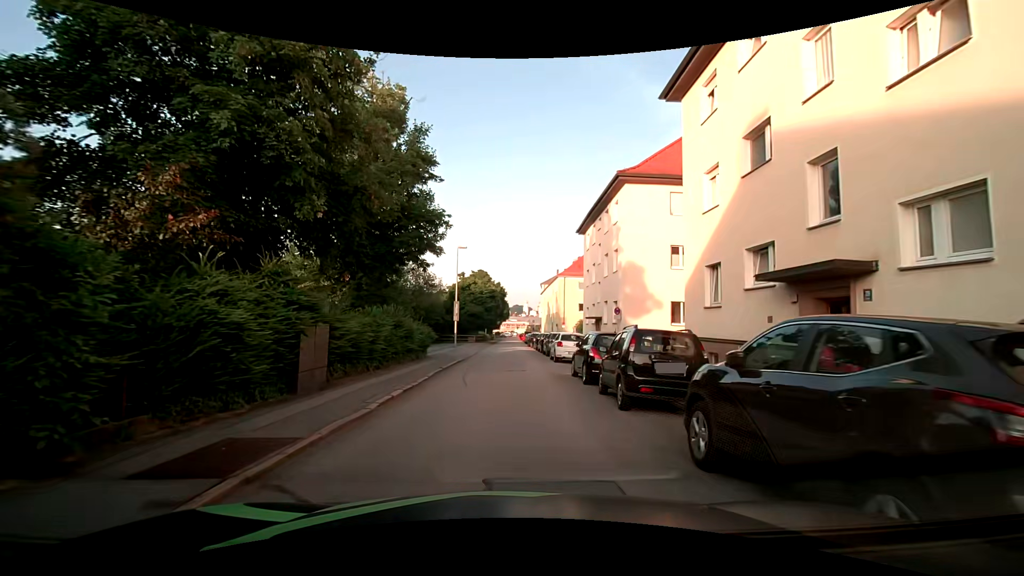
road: residential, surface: asphalt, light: Day
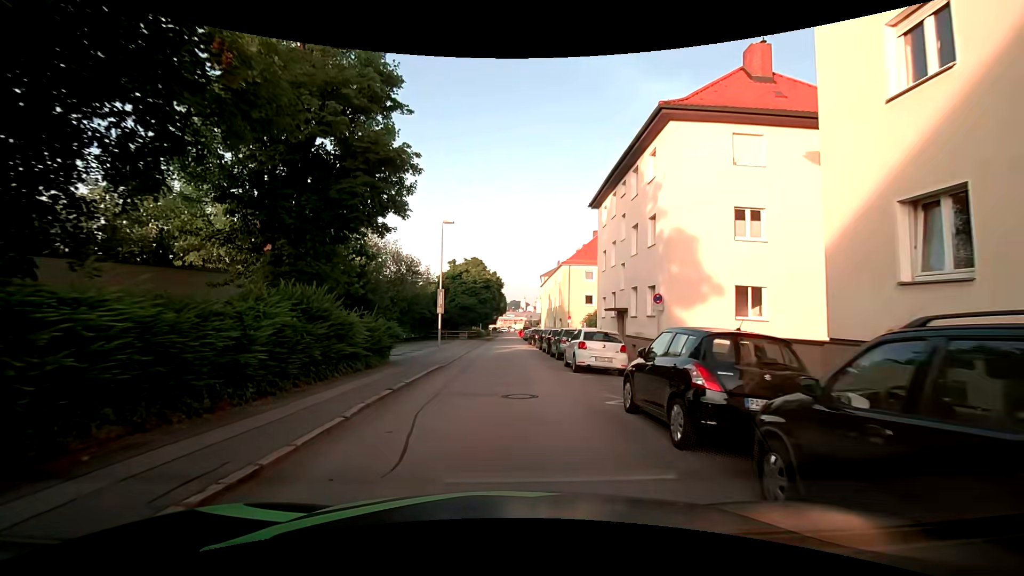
(0.0, +7.7) m; 0°
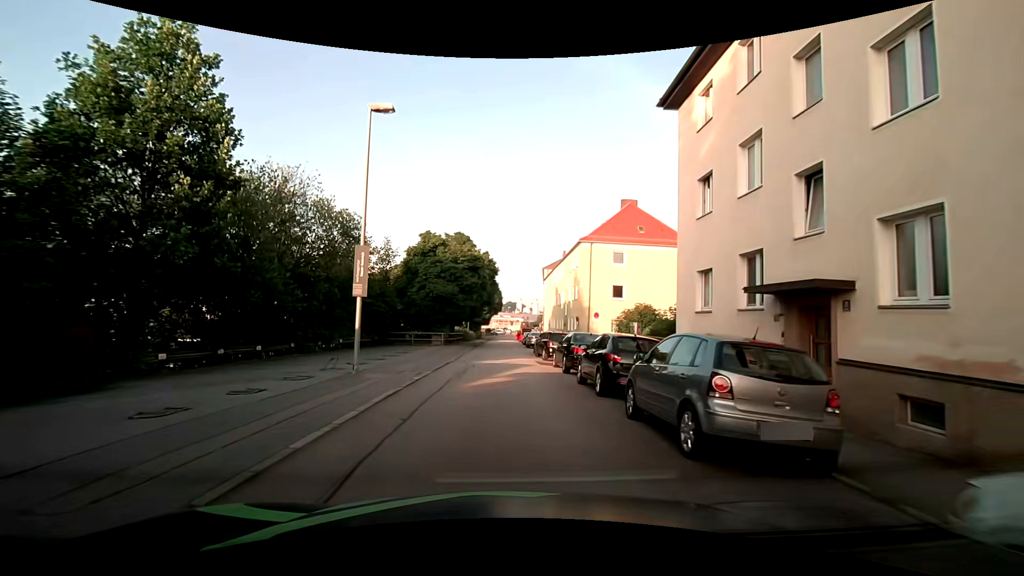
(+0.3, +16.5) m; +1°
(0, +10) (0, +20) (0, +30) (0, +40) (0, +50) (0, +60) (0, +70) (0, +80) (+1, +90) (+2, +100) m
